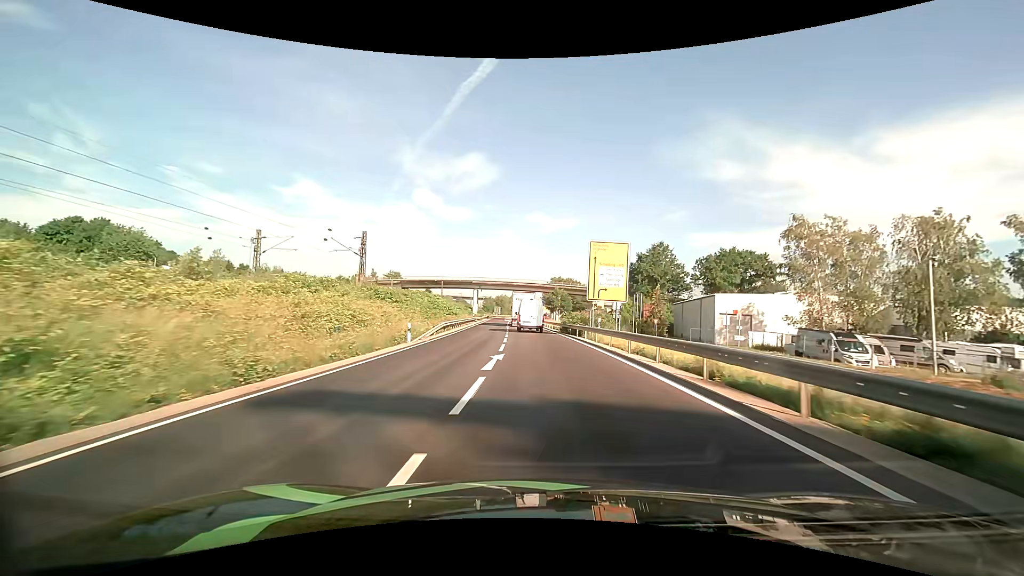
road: primary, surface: asphalt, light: Day
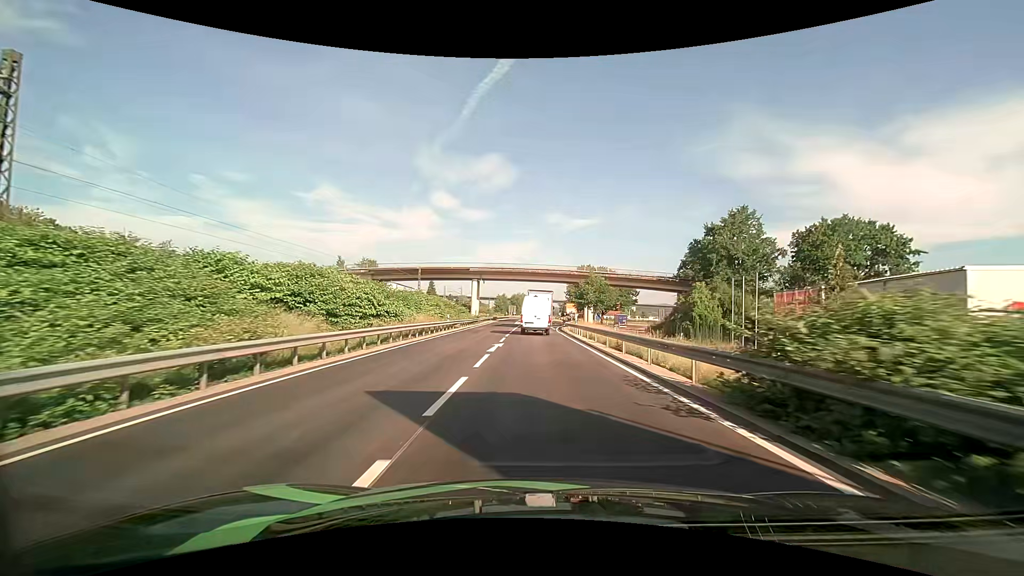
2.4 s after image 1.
(-0.8, +36.1) m; -2°
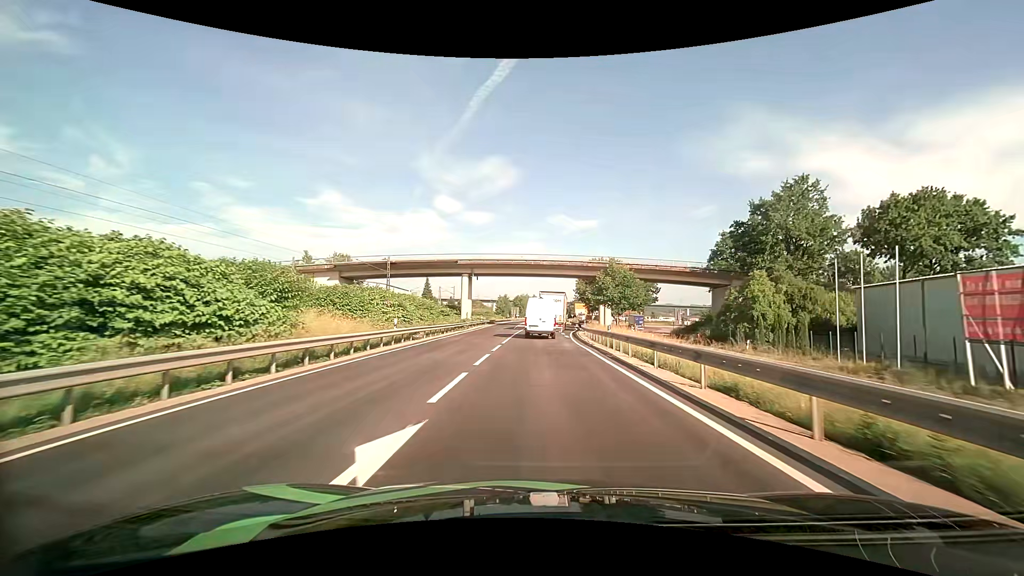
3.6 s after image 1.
(-0.1, +16.8) m; -1°
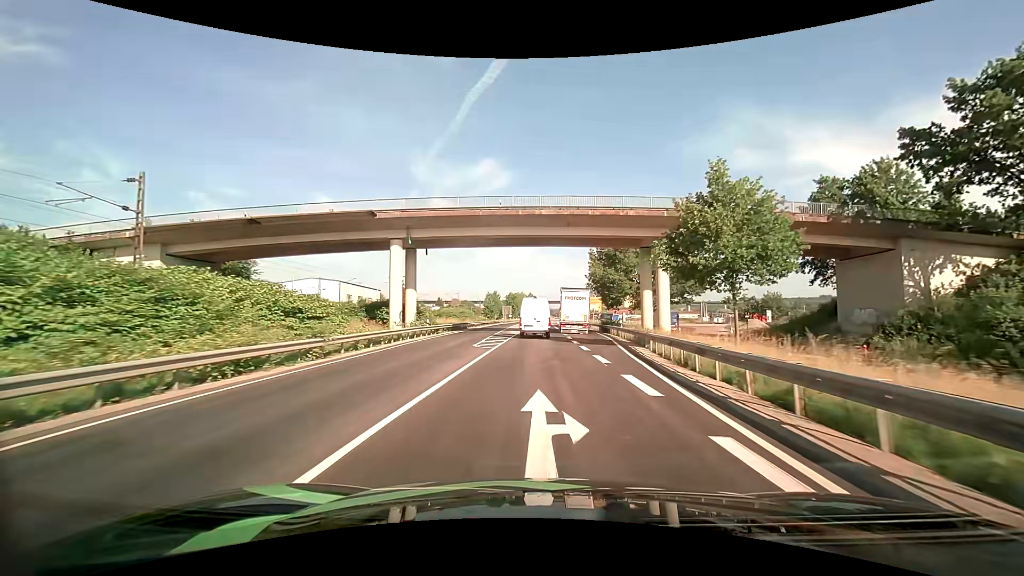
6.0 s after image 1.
(0.0, +34.8) m; 0°
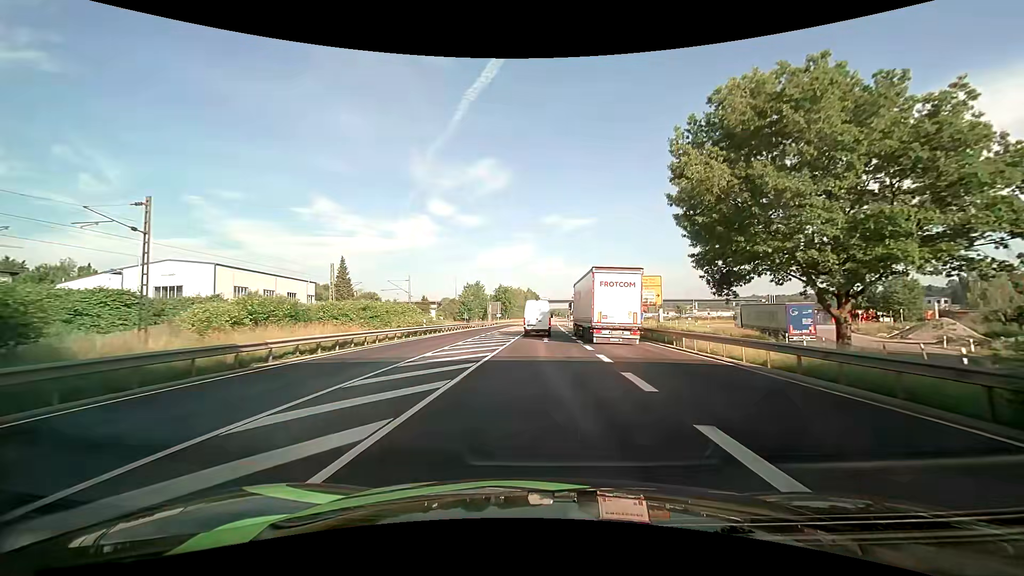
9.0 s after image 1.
(+0.3, +48.1) m; 0°
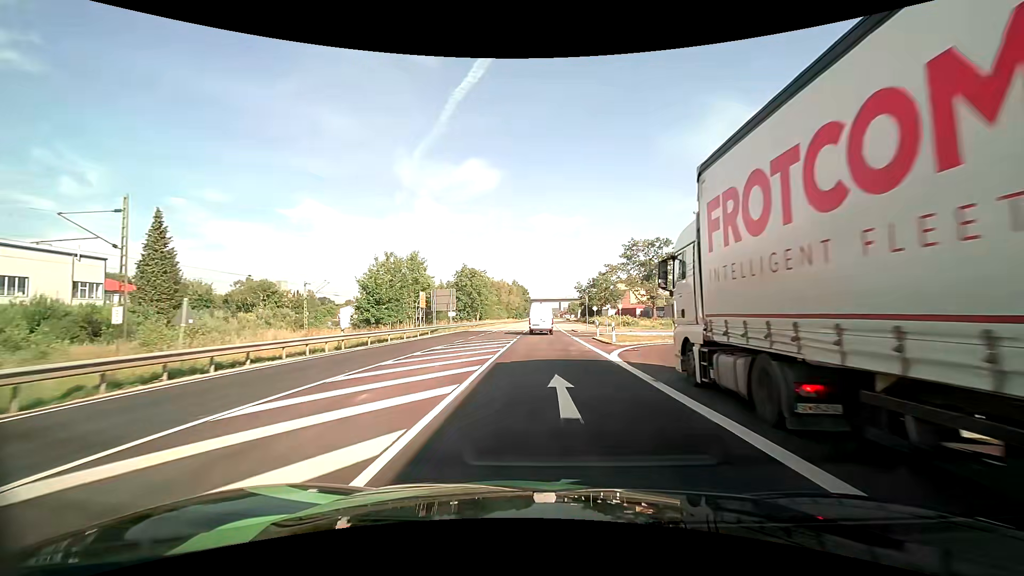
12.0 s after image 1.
(+0.3, +54.4) m; +1°
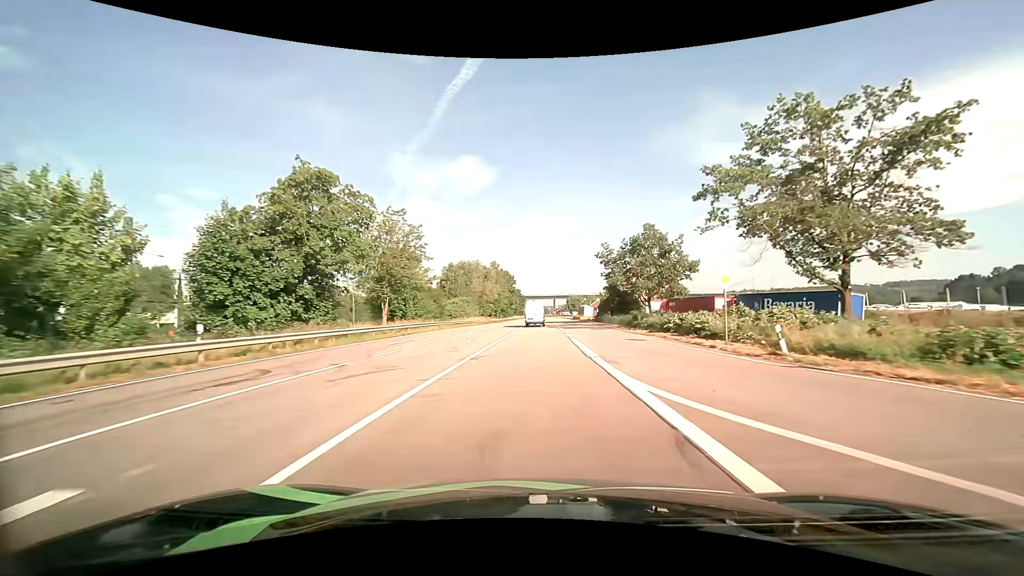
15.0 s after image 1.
(+0.9, +58.5) m; +1°
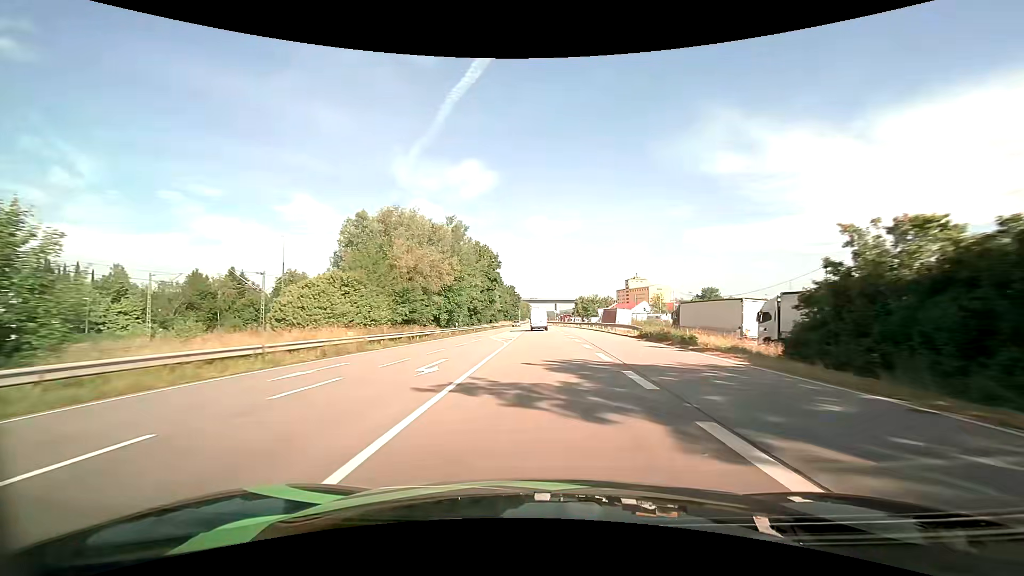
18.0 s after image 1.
(+0.1, +62.3) m; 0°
(0, +10) (0, +20) (0, +30) (0, +40) (0, +50) (0, +60) (0, +70) (0, +80) (0, +90) (0, +100) m
